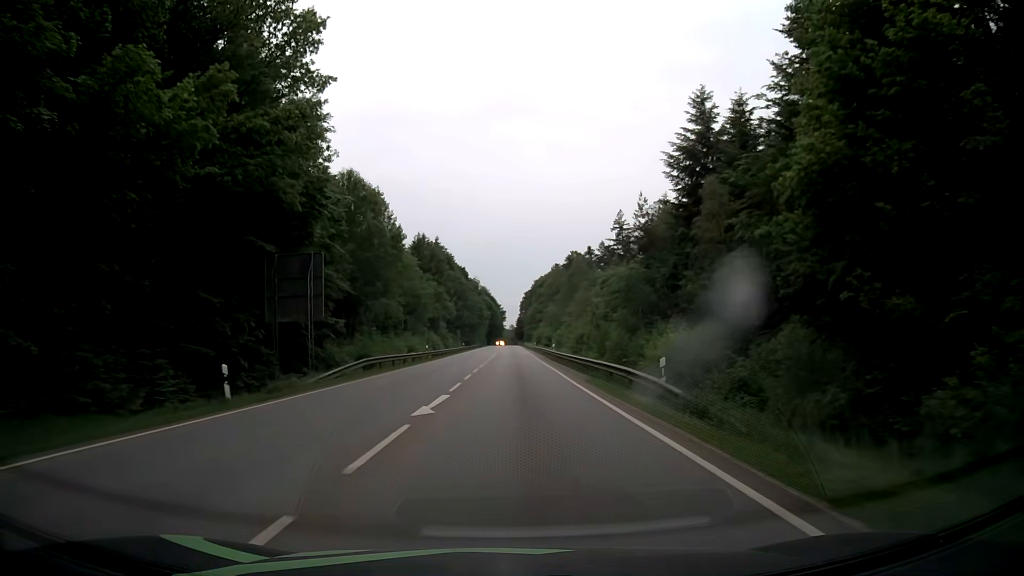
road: secondary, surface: asphalt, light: Day
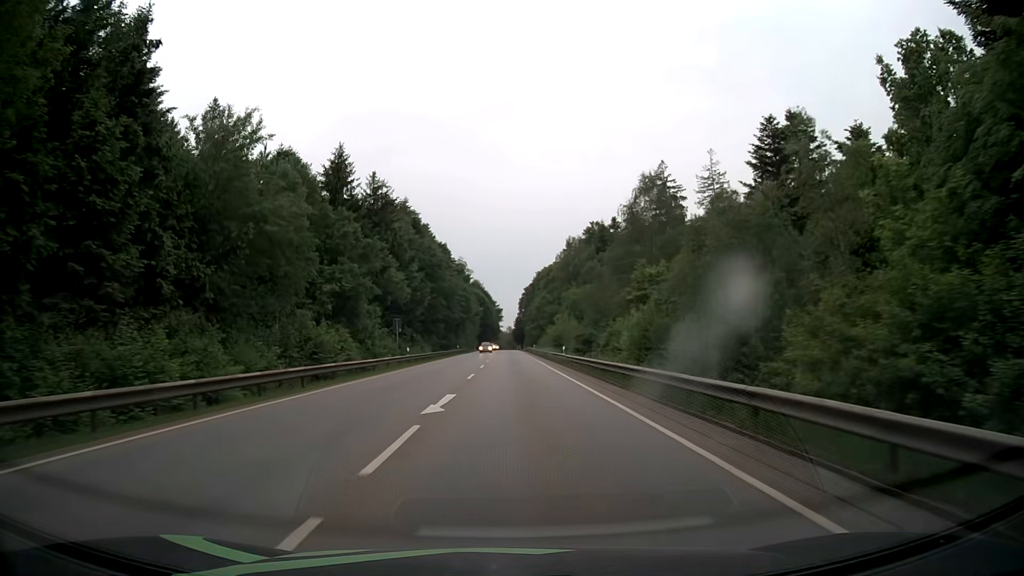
(0.0, +54.1) m; 0°
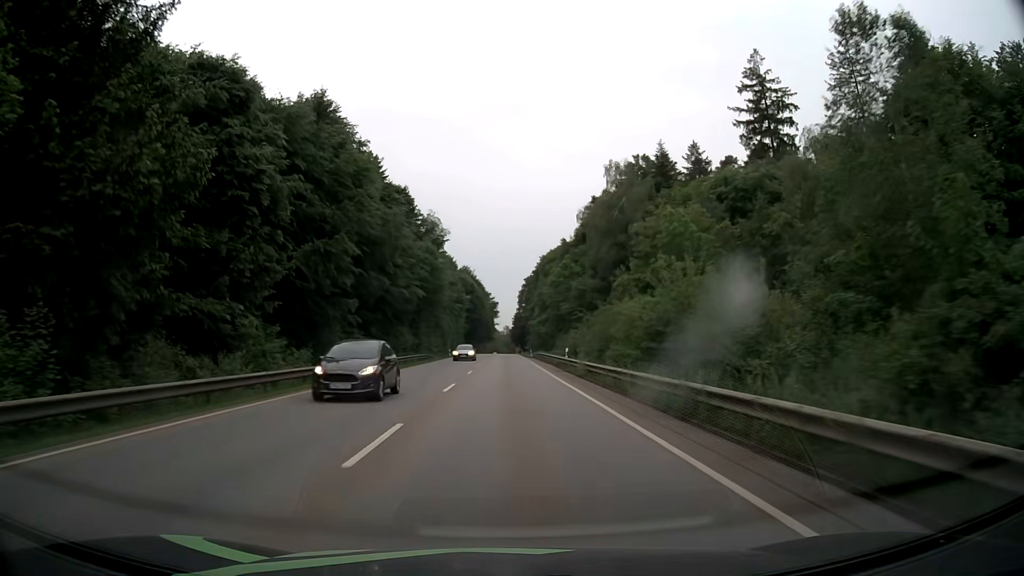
(+0.1, +54.9) m; 0°
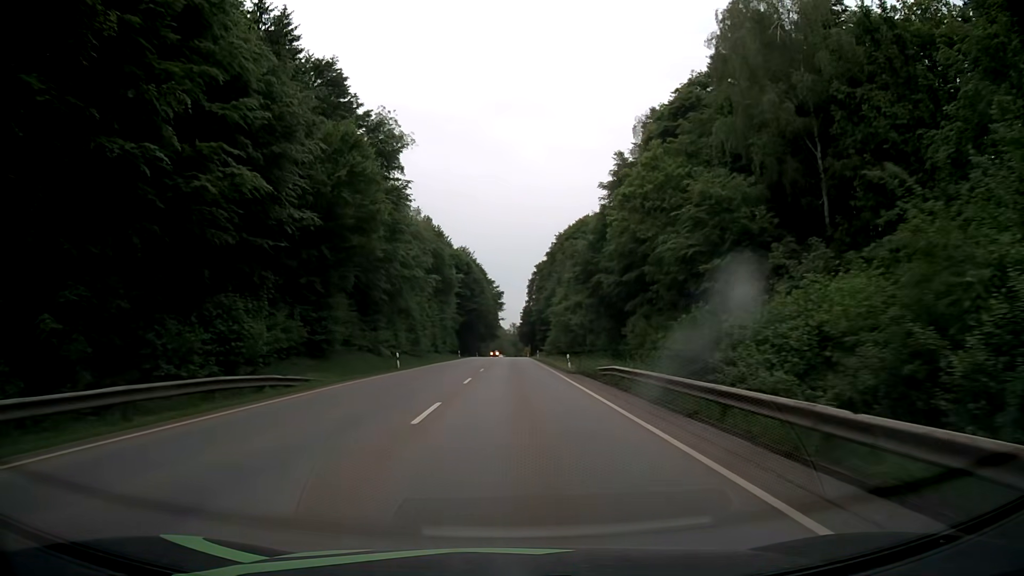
(-0.2, +44.3) m; 0°
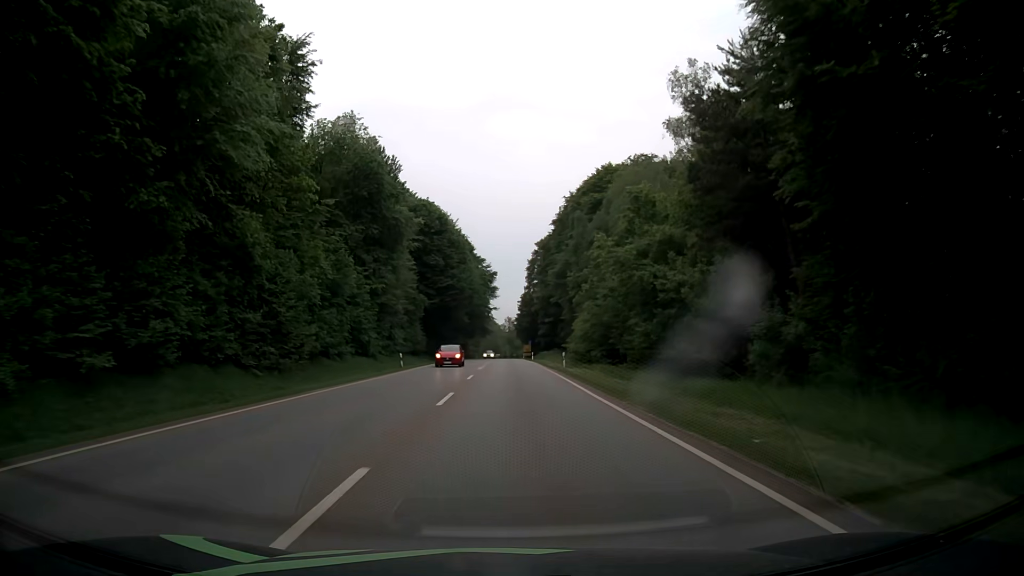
(+0.1, +44.6) m; 0°
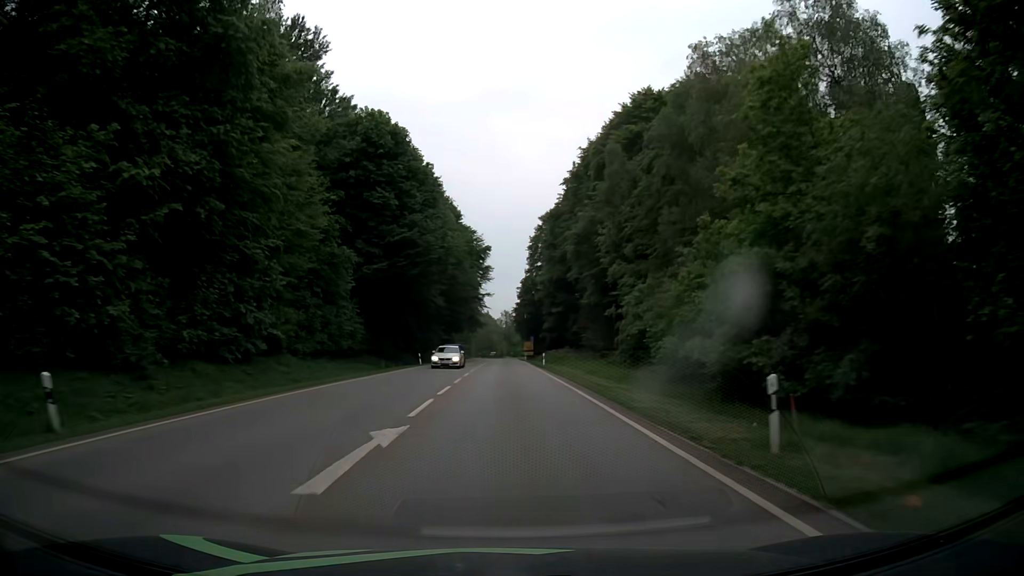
(+0.2, +33.5) m; 0°
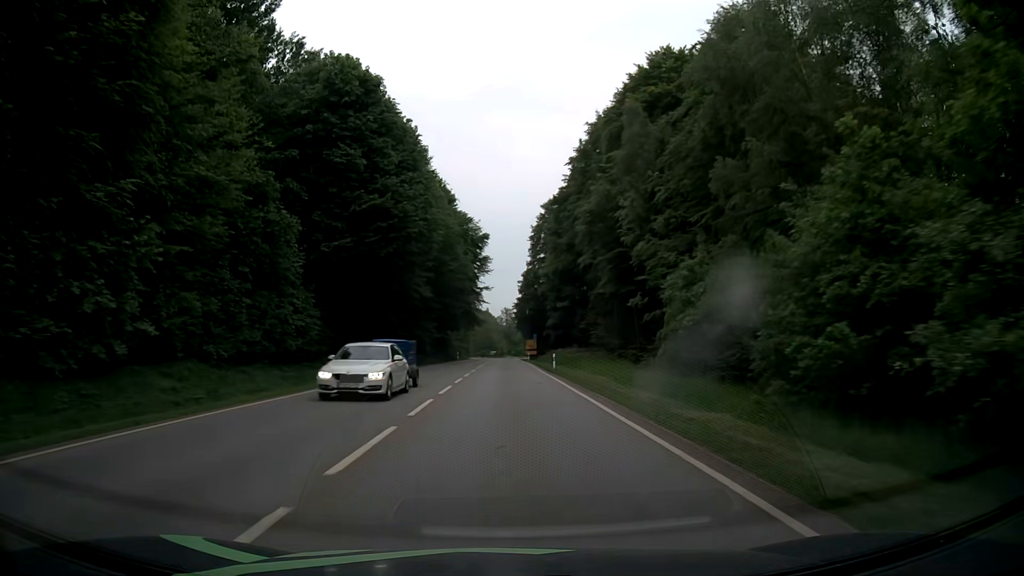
(0.0, +11.2) m; 0°
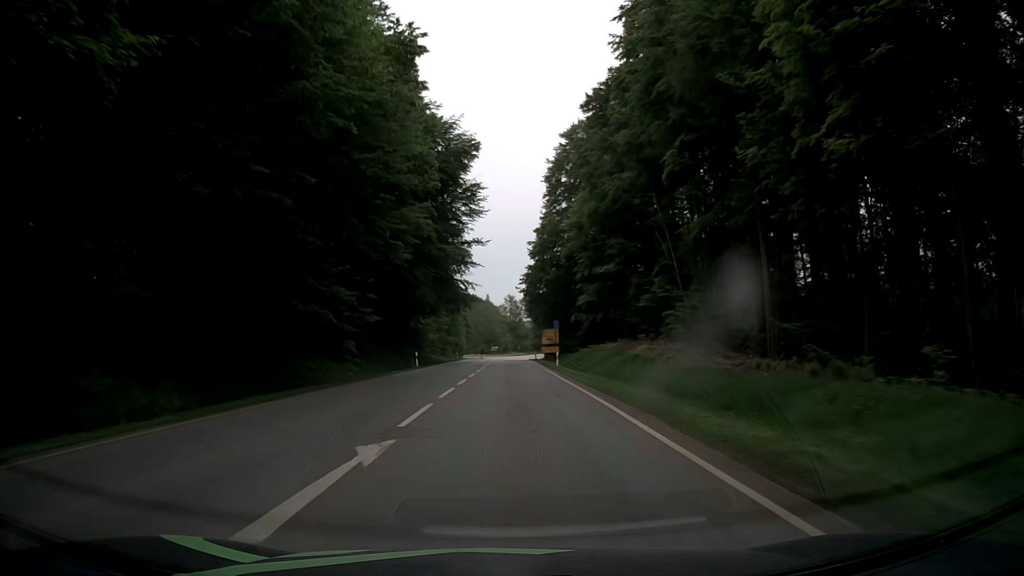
(-0.2, +44.1) m; -1°
(0, +10) (0, +20) (0, +30) (0, +40) (0, +50) (0, +60) (0, +70) (+1, +80) (+1, +90) (+1, +100) m
